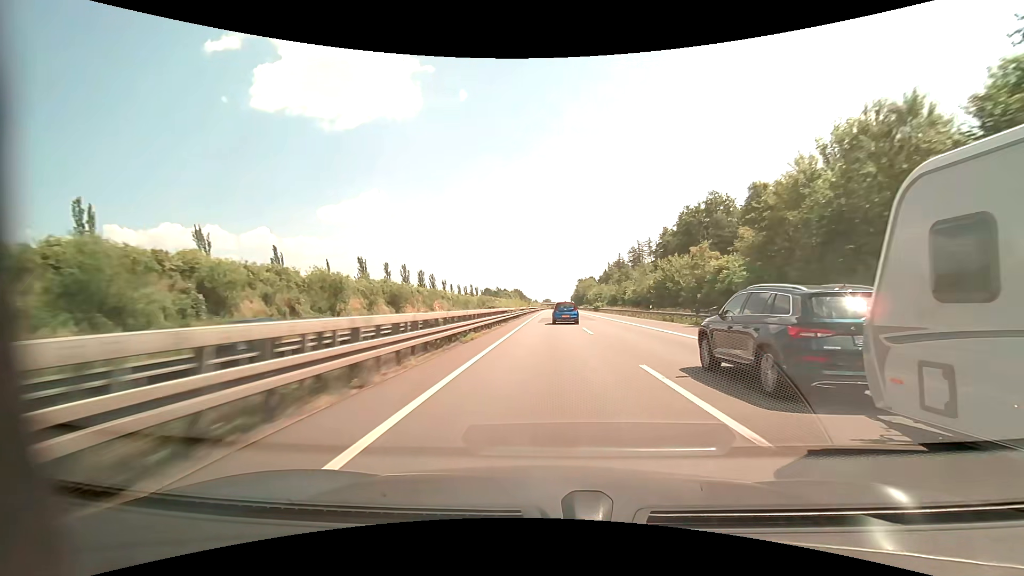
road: motorway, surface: asphalt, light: Day
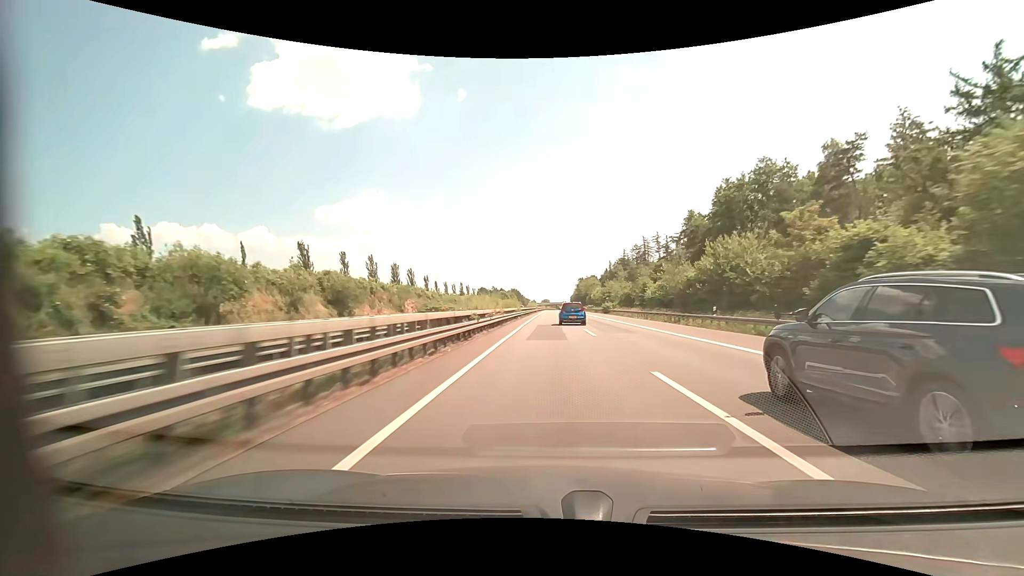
(0.0, +19.2) m; 0°
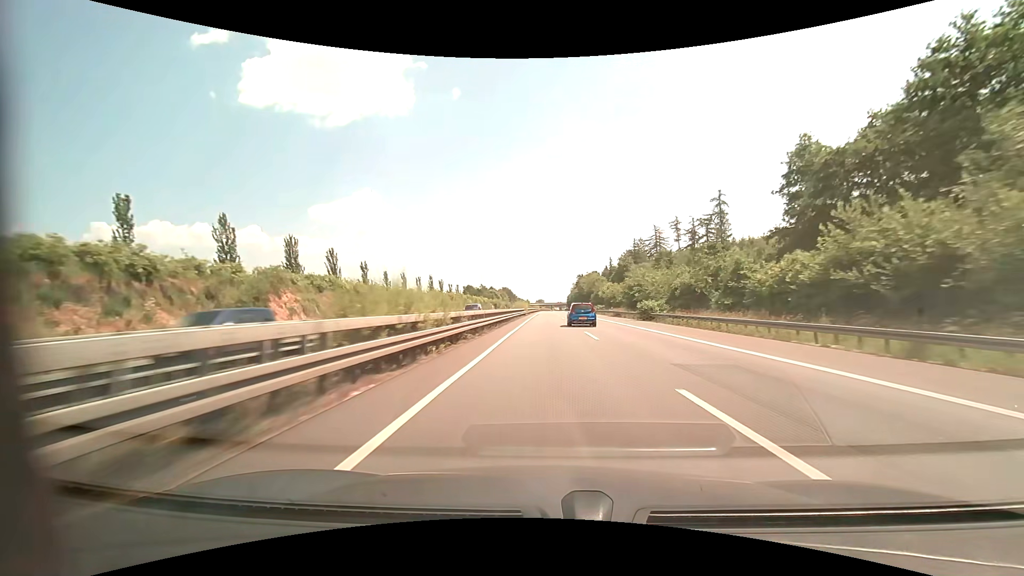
(+0.1, +38.3) m; +1°
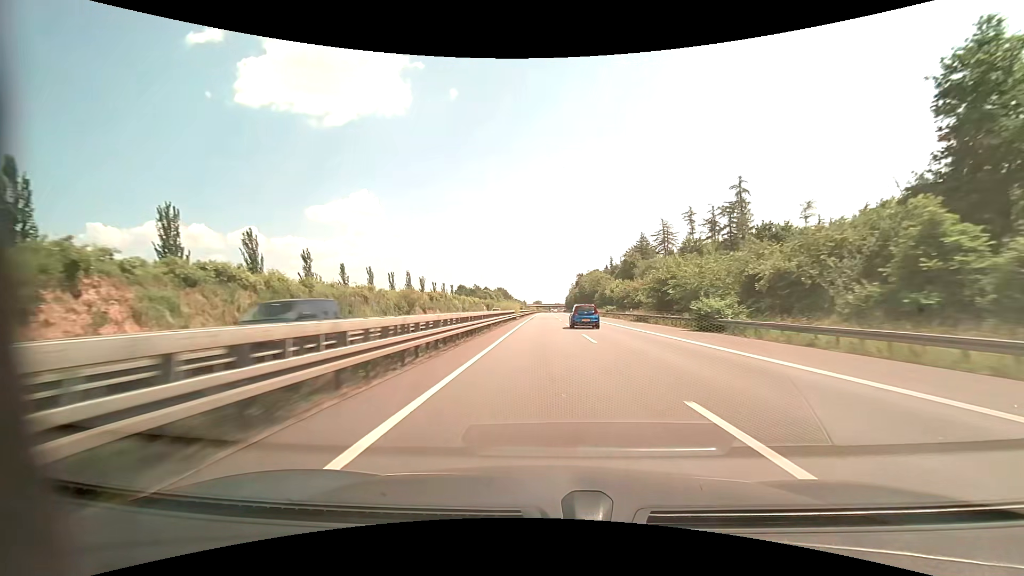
(0.0, +19.2) m; 0°
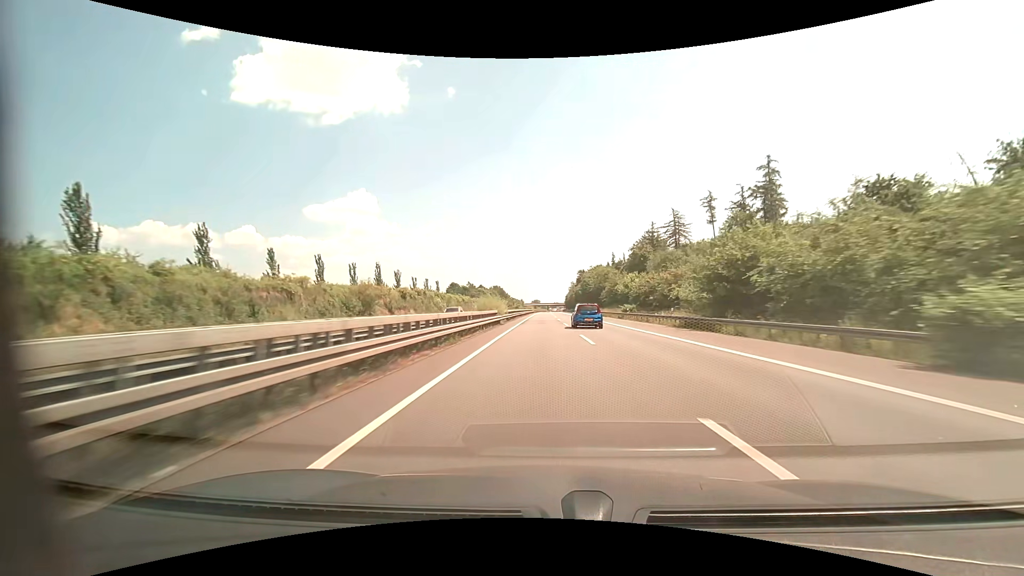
(0.0, +19.4) m; 0°
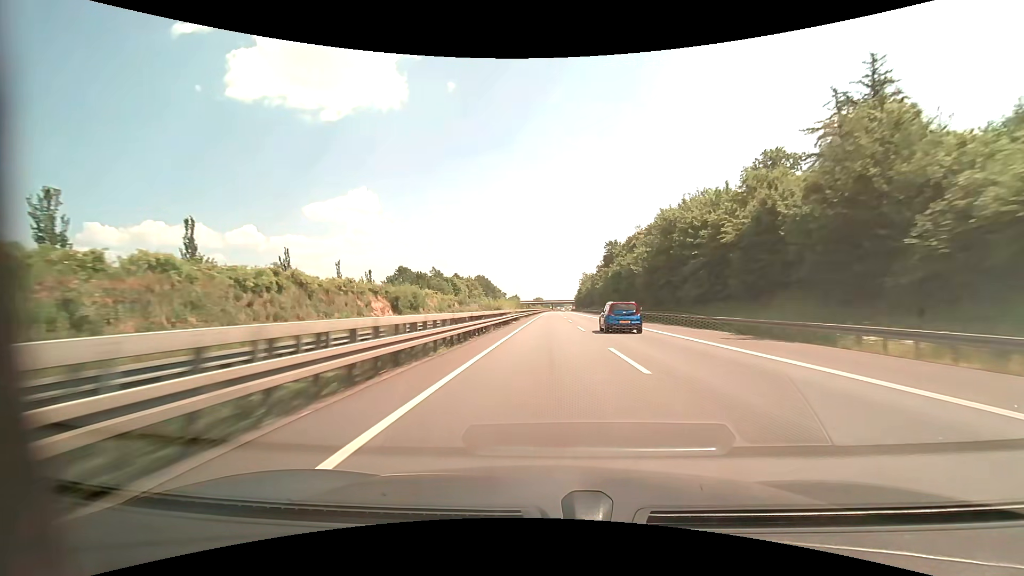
(-0.2, +99.6) m; 0°
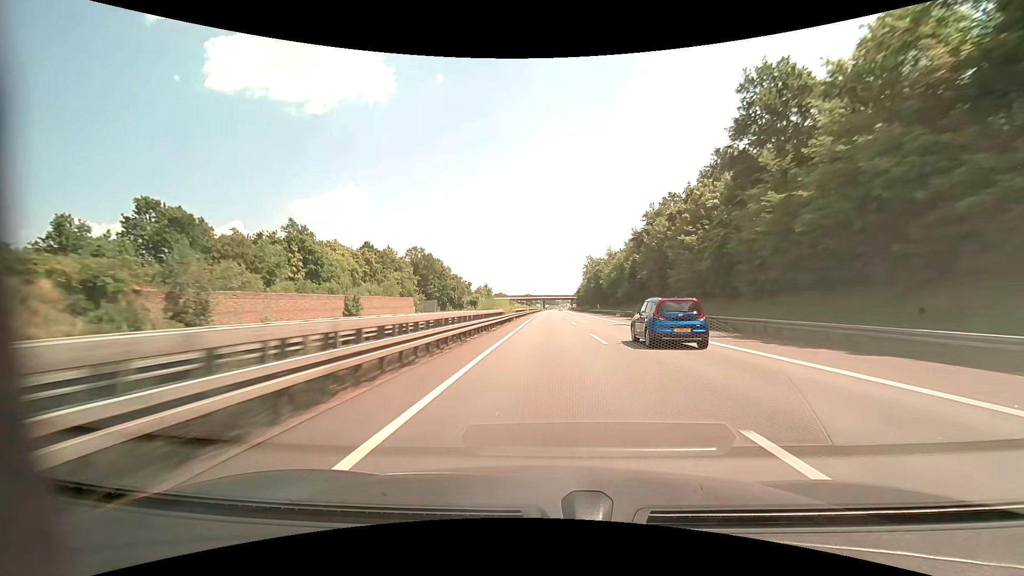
(+1.0, +101.7) m; +1°
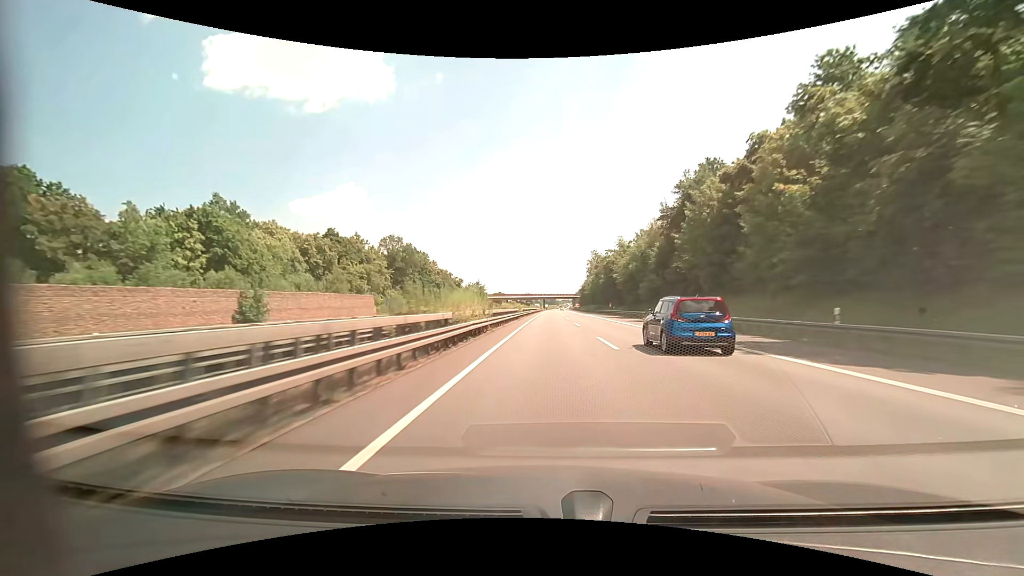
(0.0, +20.5) m; 0°
(0, +10) (0, +20) (0, +30) (0, +40) (0, +50) (0, +60) (0, +70) (0, +80) (0, +90) (+1, +100) m
